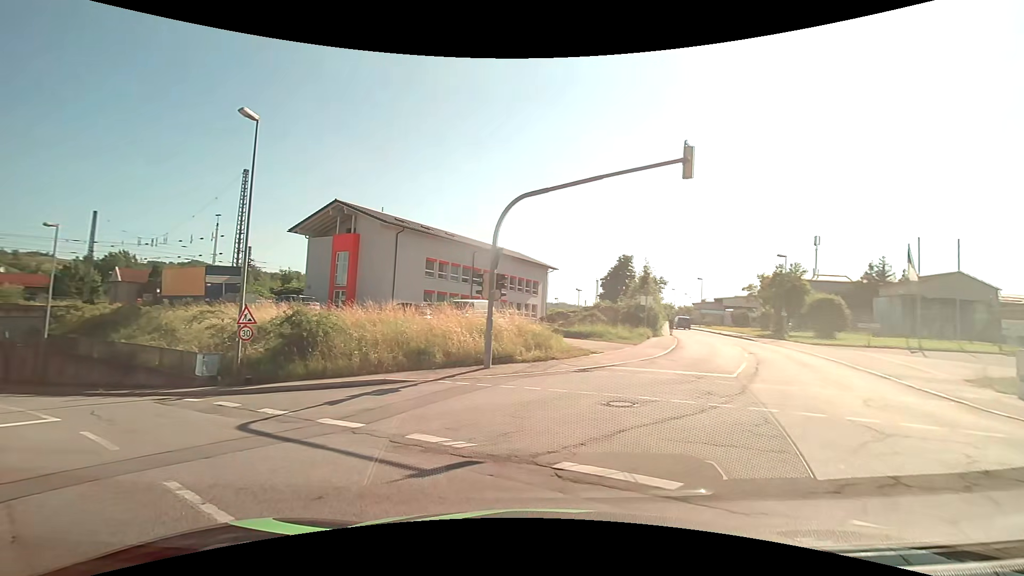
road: tertiary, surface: asphalt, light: Day
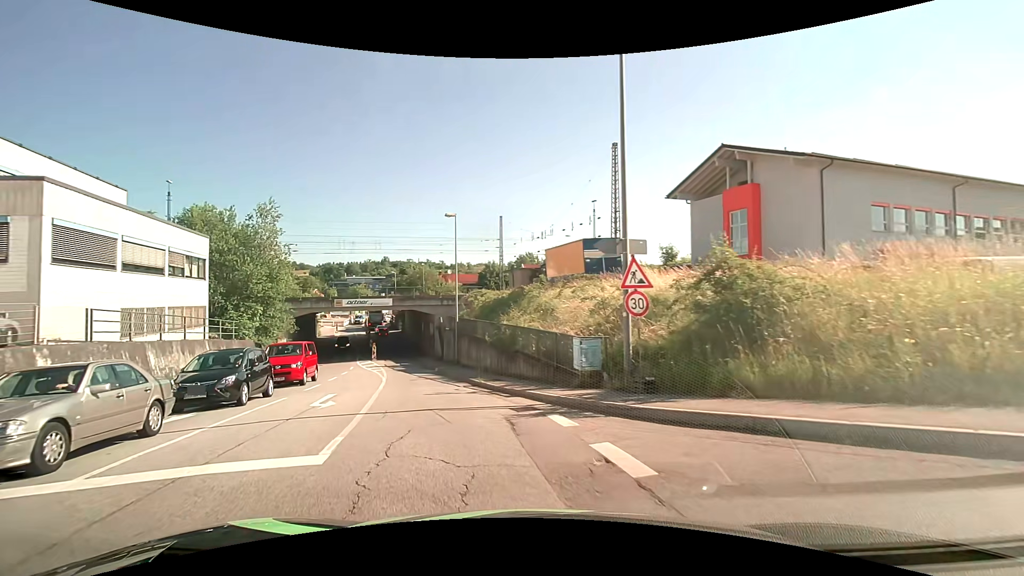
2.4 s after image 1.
(-4.1, +9.2) m; -43°
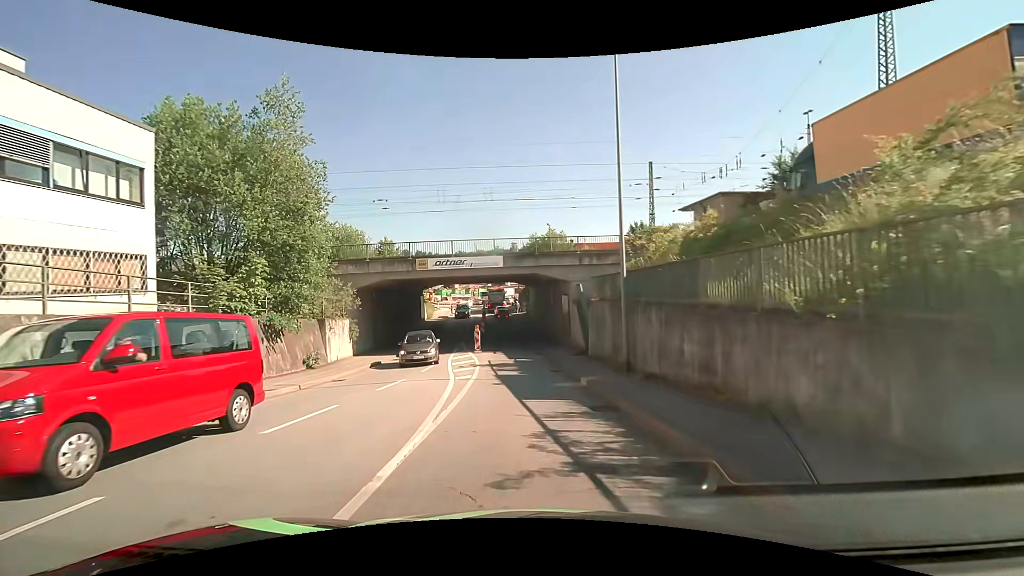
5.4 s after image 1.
(-3.4, +18.0) m; -15°
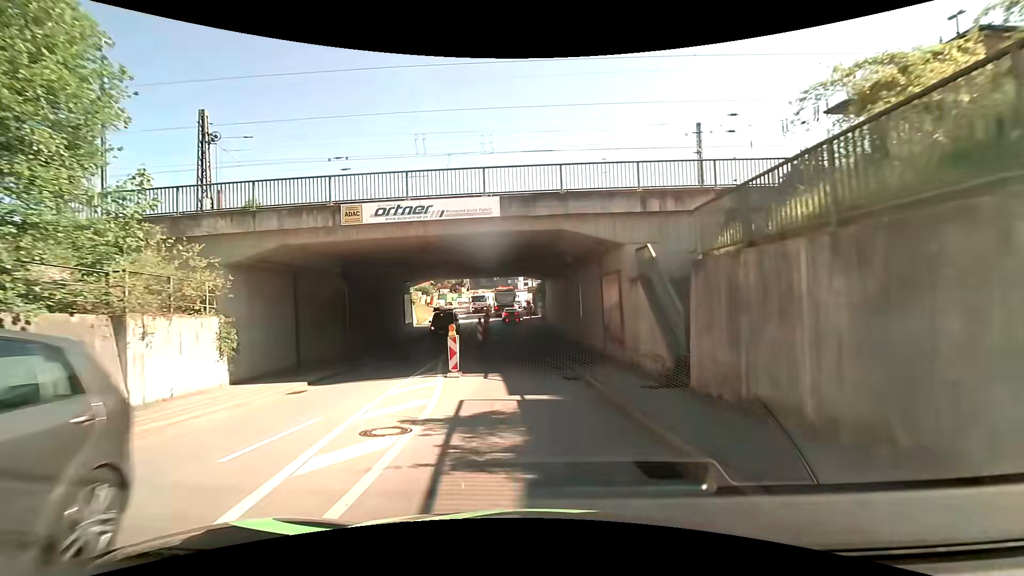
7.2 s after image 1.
(-0.2, +13.7) m; -2°
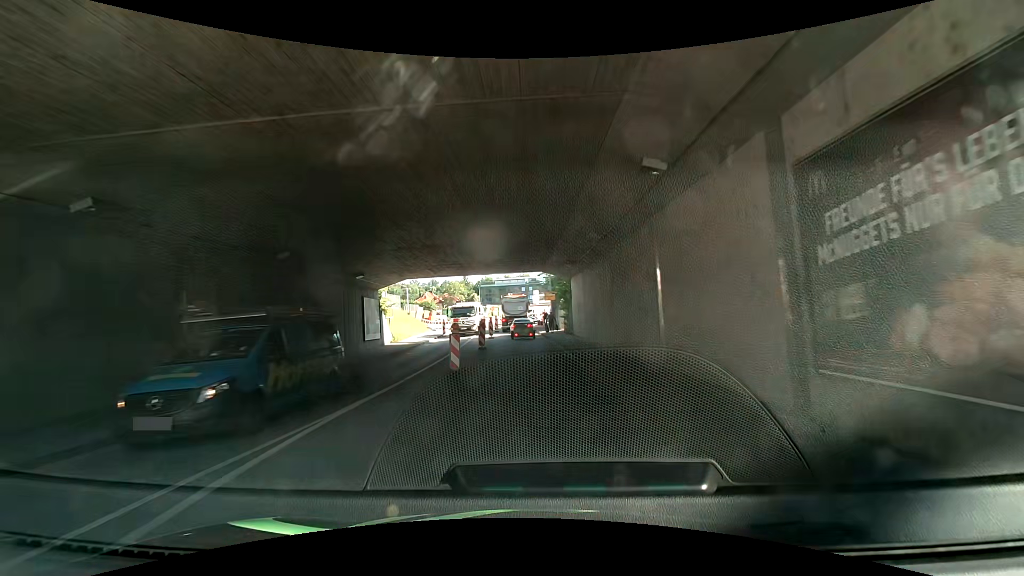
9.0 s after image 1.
(-0.2, +14.6) m; -2°
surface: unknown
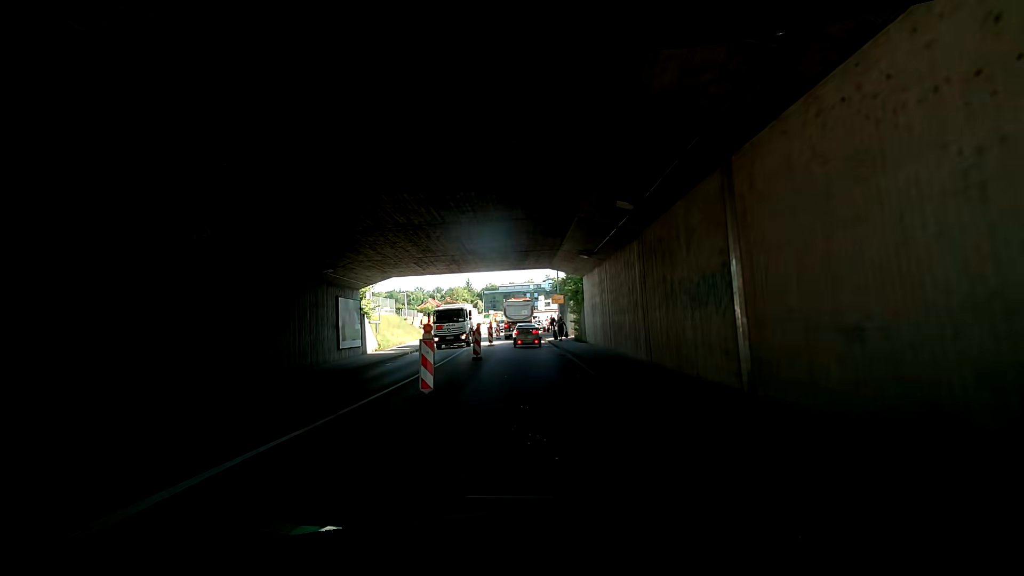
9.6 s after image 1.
(0.0, +4.8) m; -1°
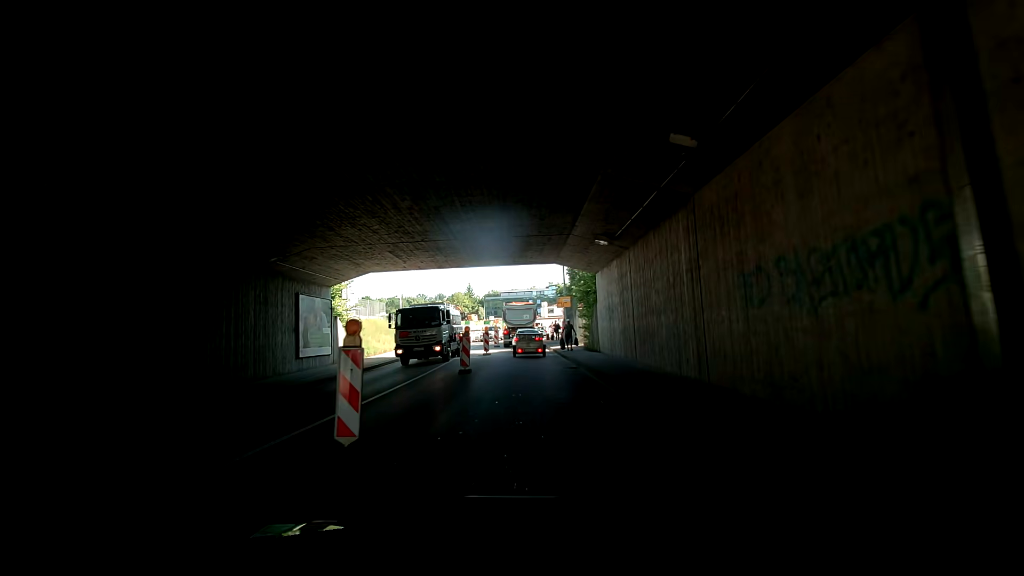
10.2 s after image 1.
(-0.1, +4.7) m; +2°
